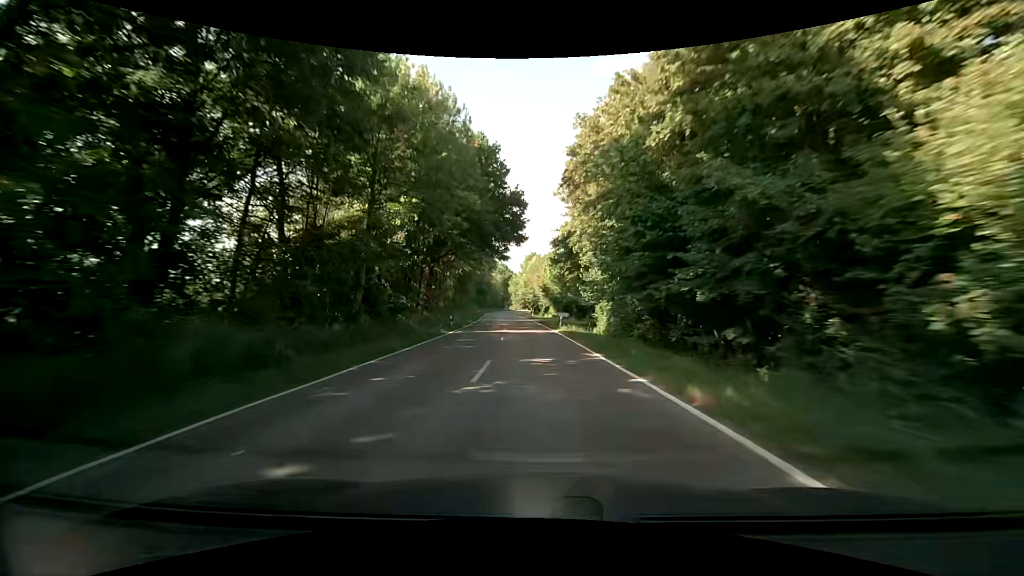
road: secondary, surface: asphalt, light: Day
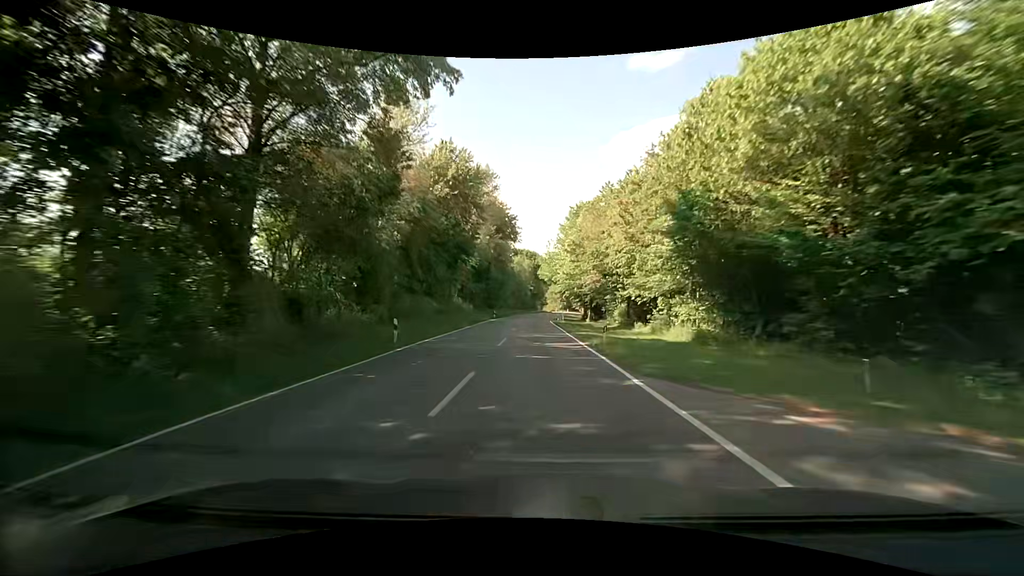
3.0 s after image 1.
(-2.1, +62.6) m; -4°
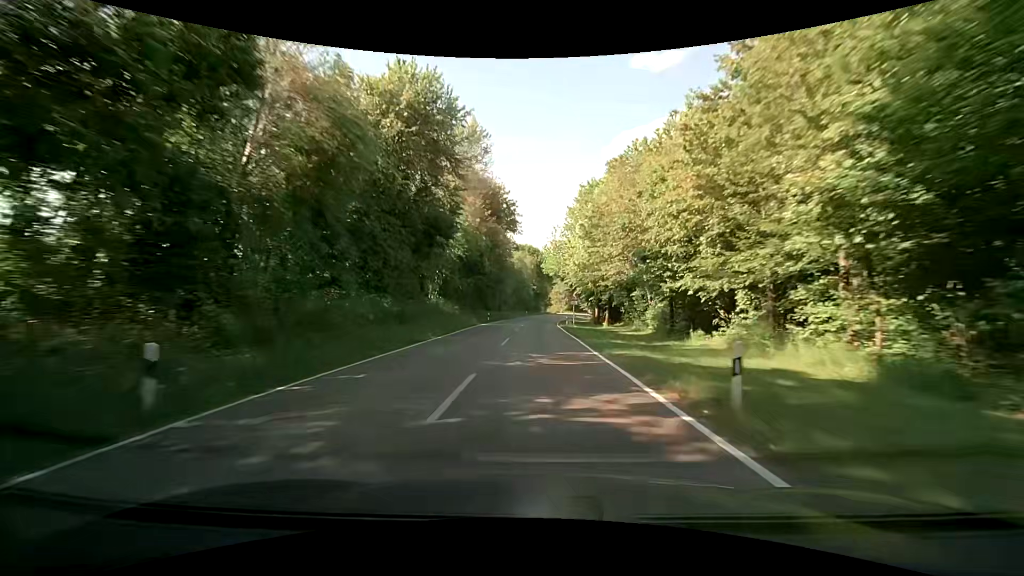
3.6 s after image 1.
(-0.1, +12.1) m; 0°
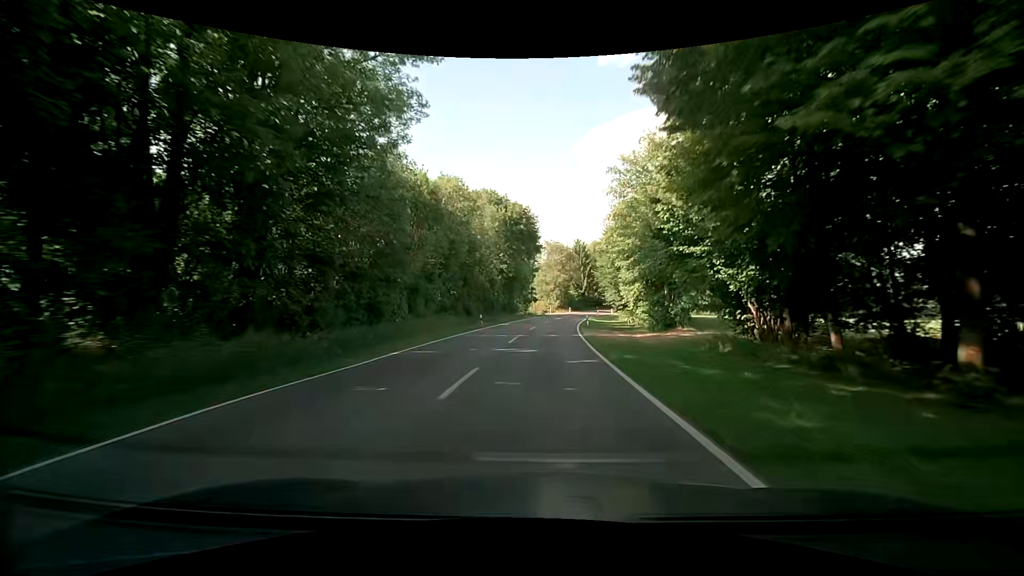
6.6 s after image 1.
(0.0, +58.4) m; +2°
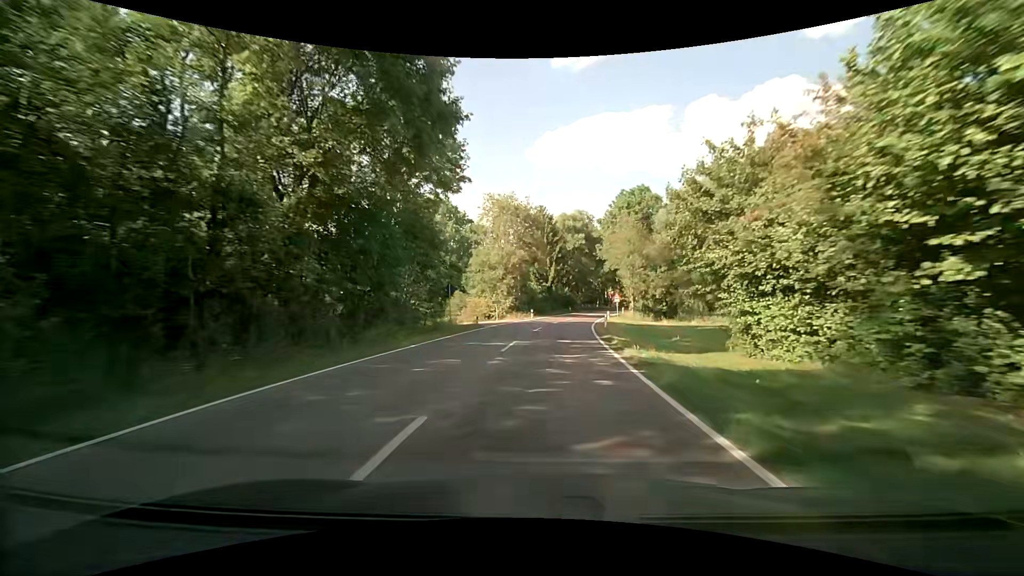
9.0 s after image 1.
(+1.7, +45.7) m; +5°
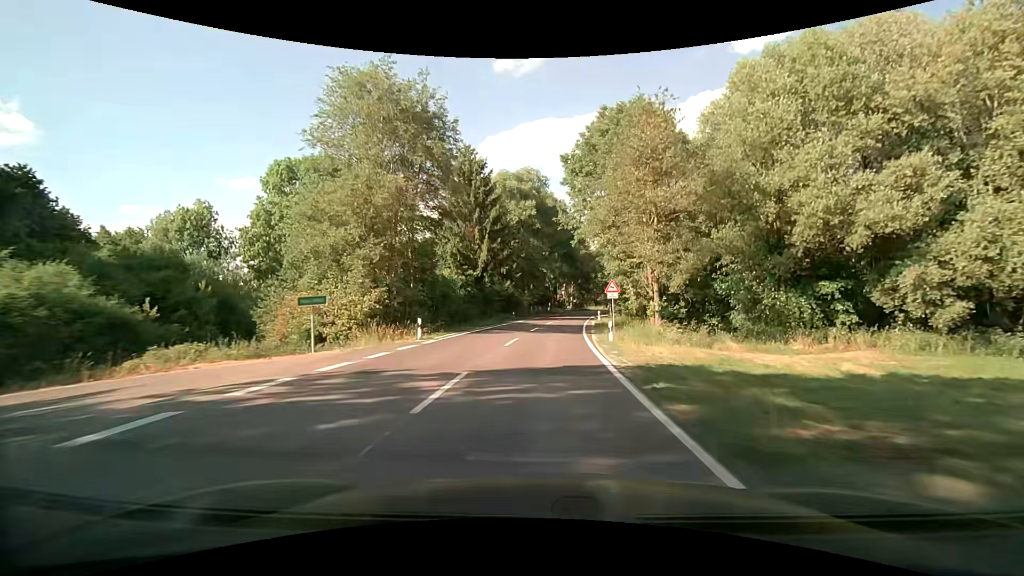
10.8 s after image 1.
(+2.1, +33.4) m; +7°
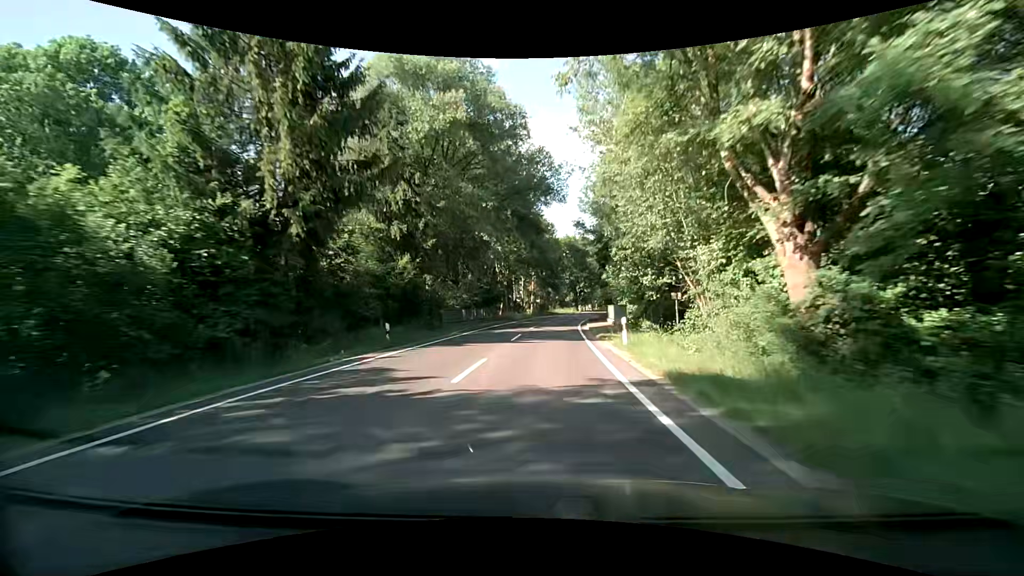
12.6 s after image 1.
(+1.5, +33.1) m; +4°
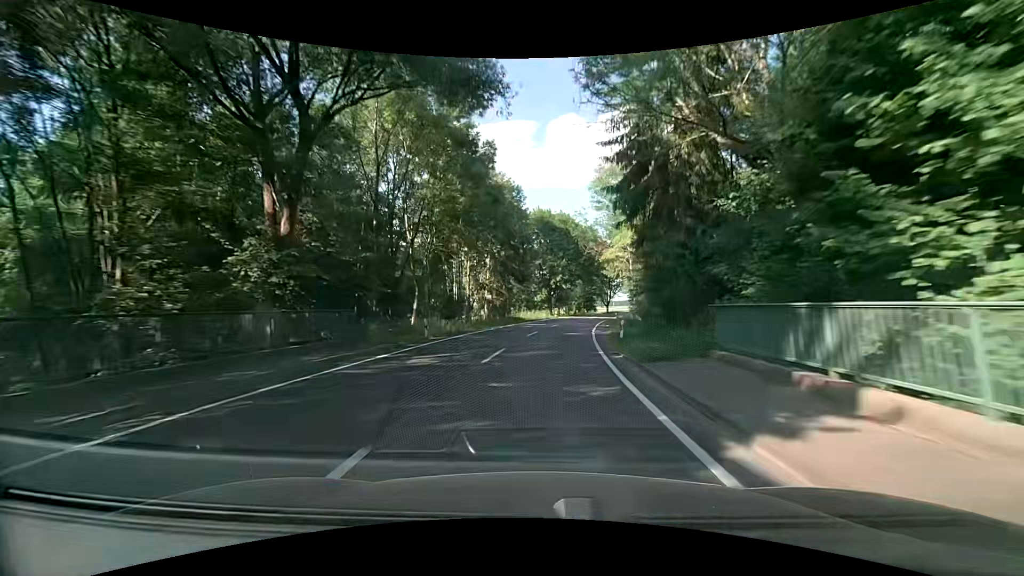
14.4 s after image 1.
(+1.3, +32.8) m; +4°
(0, +10) (+1, +20) (+1, +30) (+3, +40) (+4, +50) (+6, +60) (+8, +69) (+11, +79) (+13, +89) (+16, +98) m
